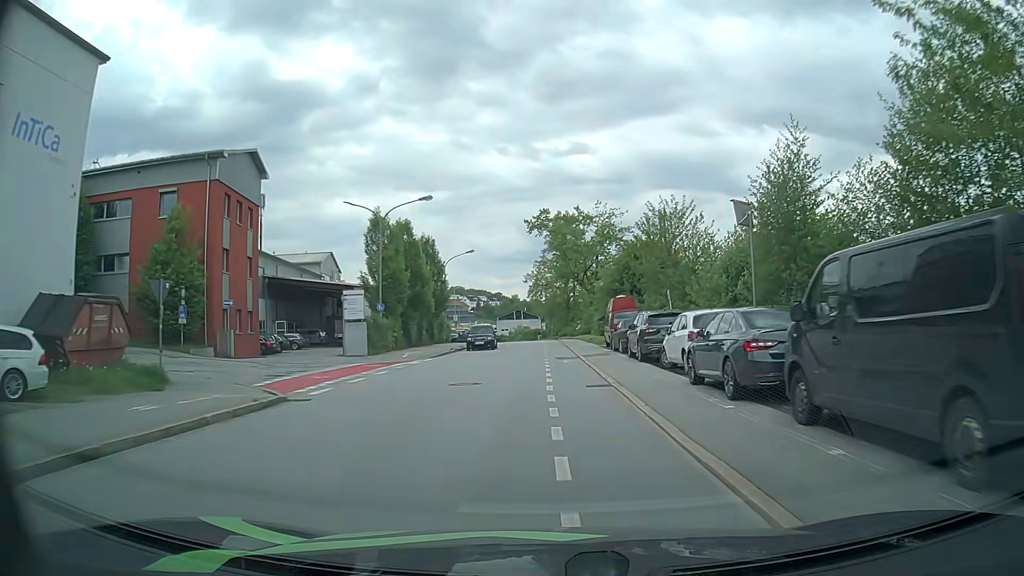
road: residential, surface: asphalt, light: Day
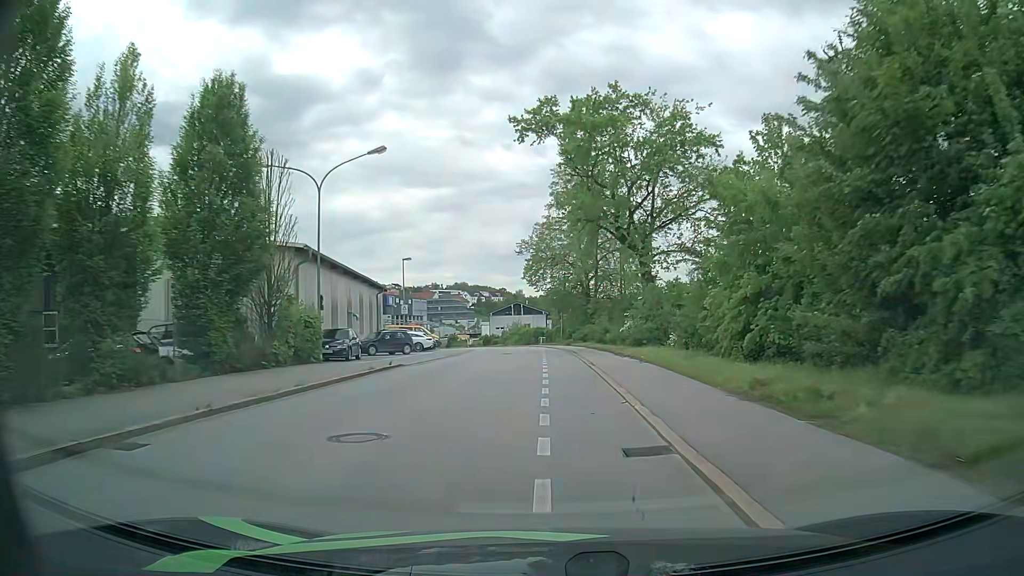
(-0.1, +37.8) m; -1°
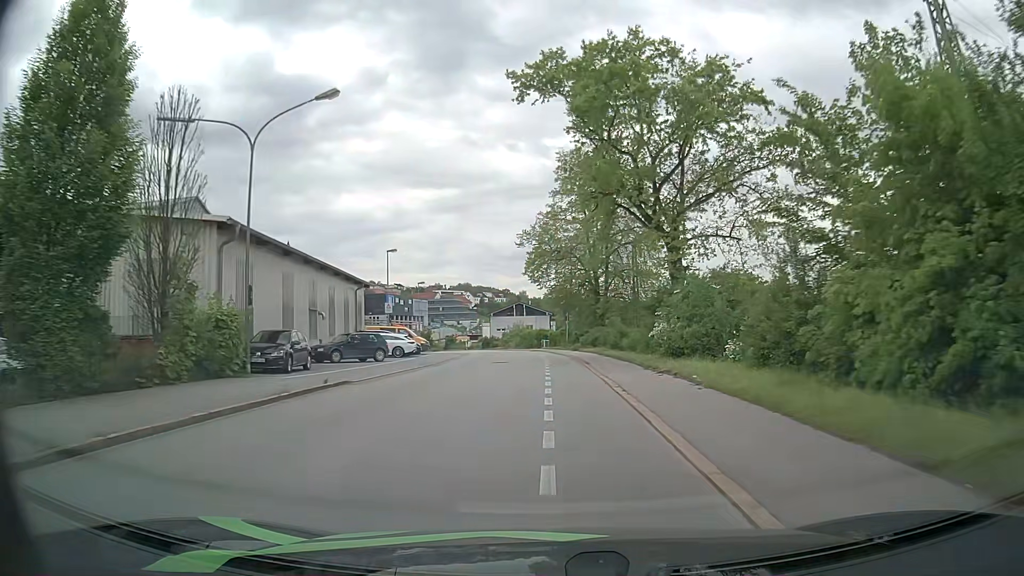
(0.0, +7.5) m; 0°
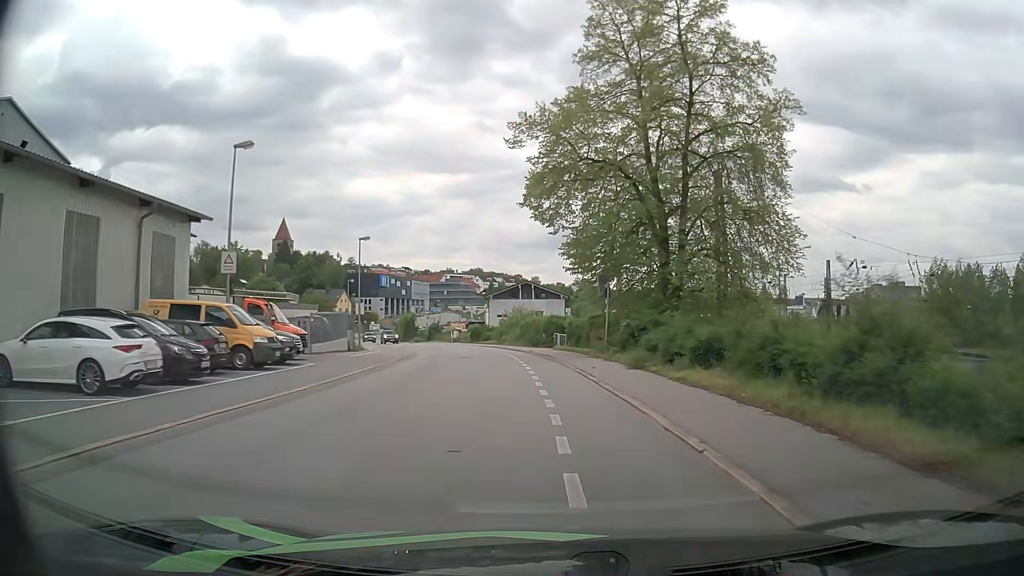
(-0.3, +29.0) m; -1°
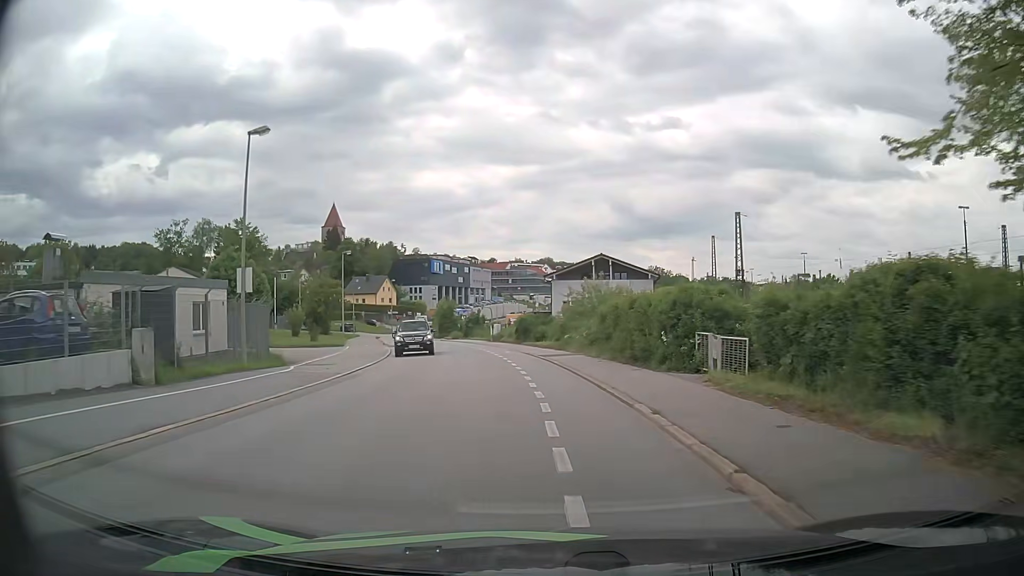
(-1.2, +27.5) m; -6°
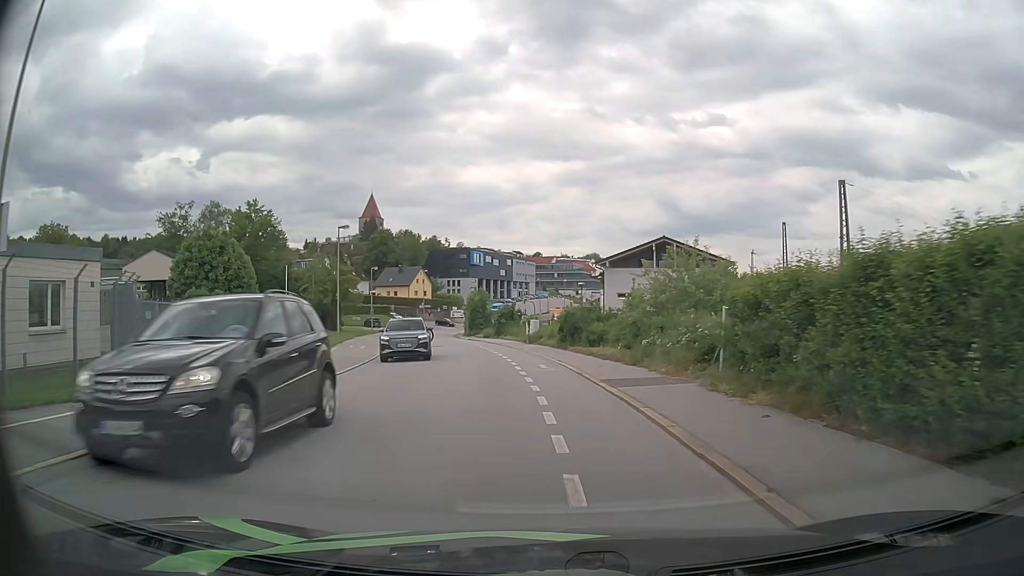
(-0.4, +13.4) m; -4°
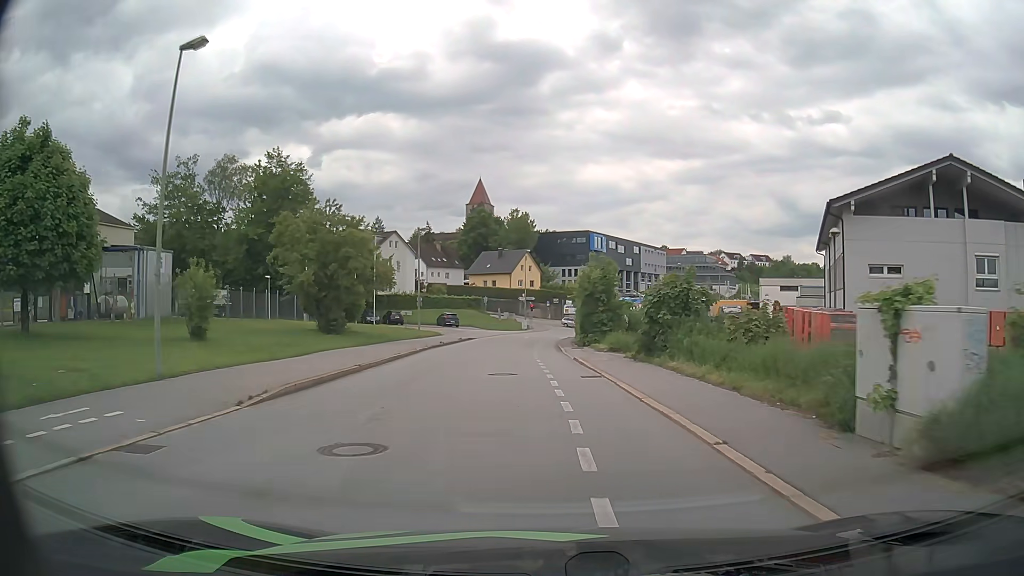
(-3.1, +33.3) m; -10°
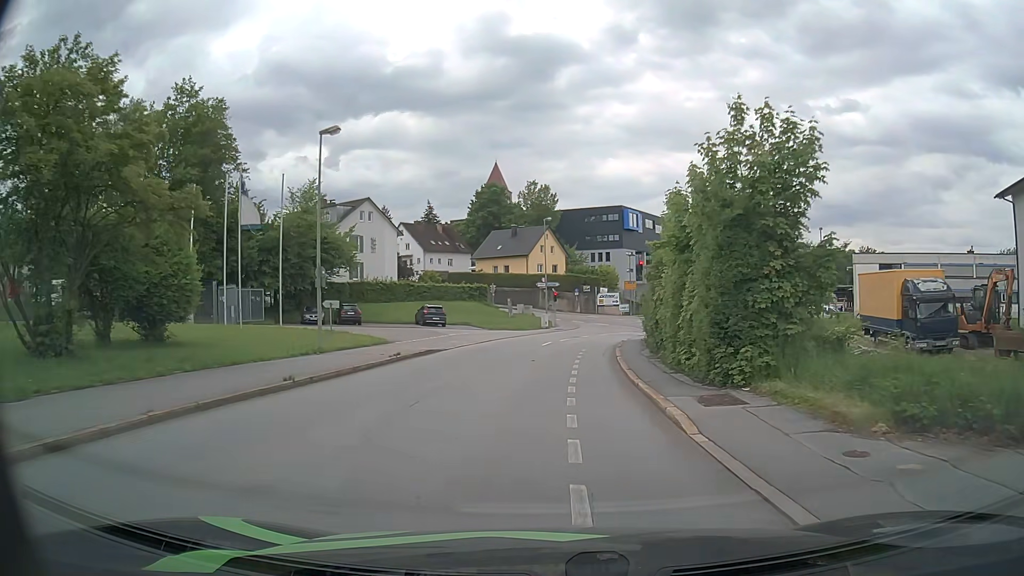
(-0.6, +26.0) m; -2°
